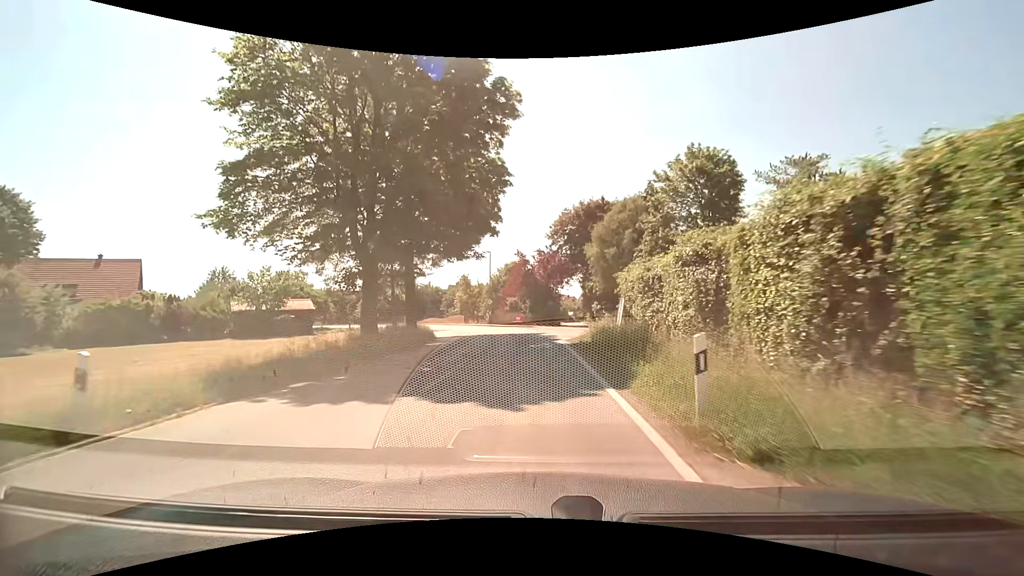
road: tertiary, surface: asphalt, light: Day
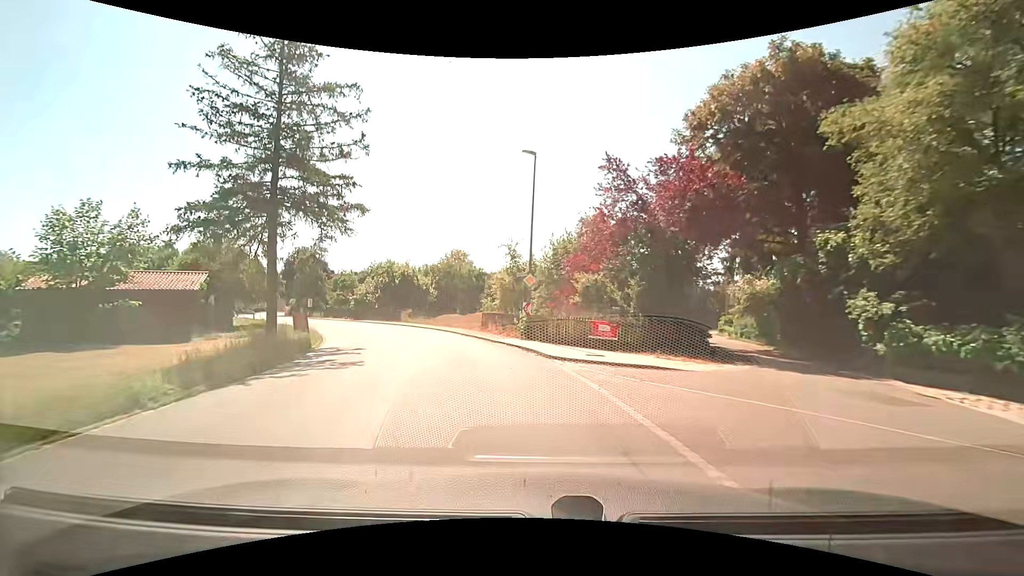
(-1.1, +32.9) m; -9°
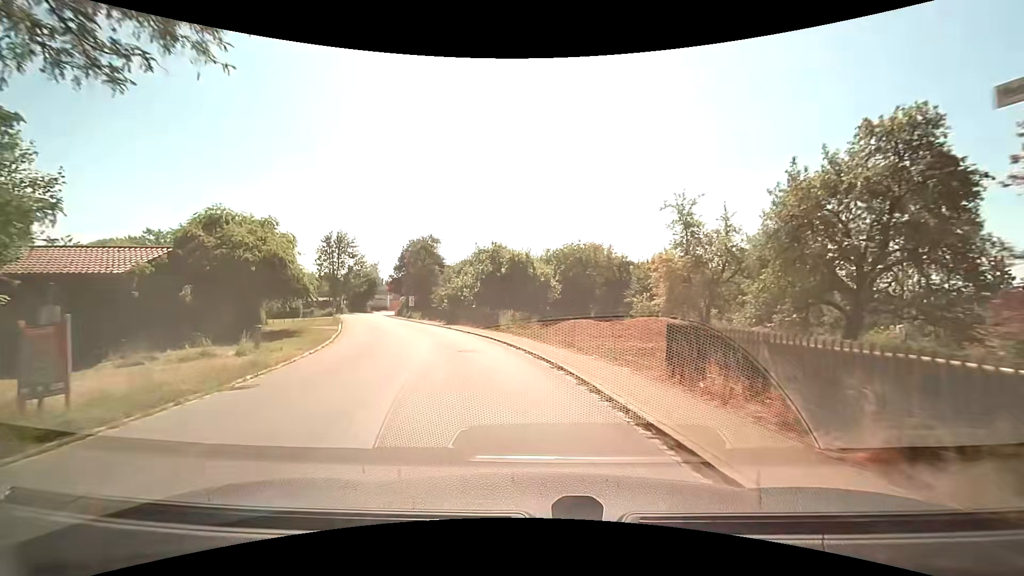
(-2.4, +17.5) m; -16°
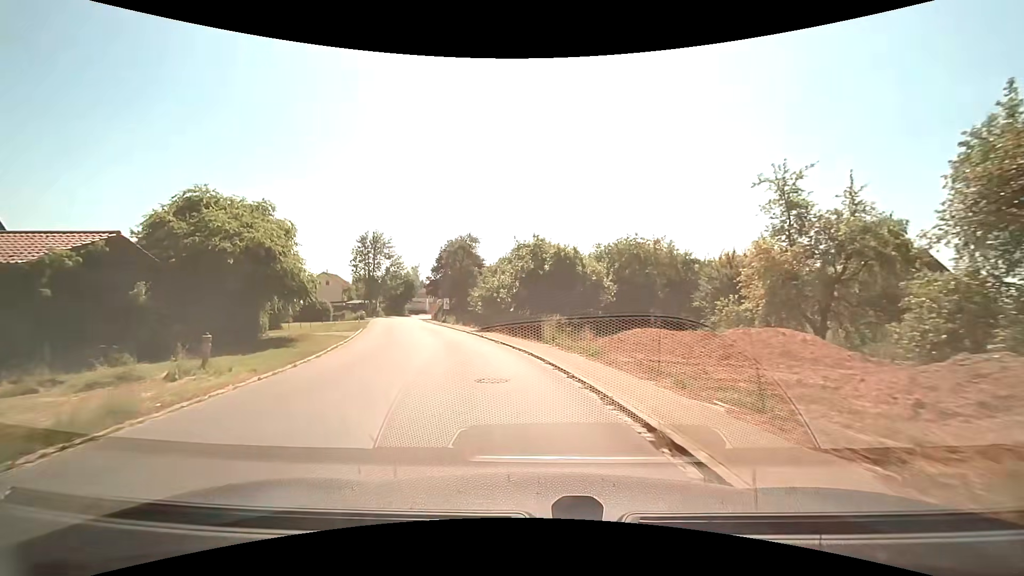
(-0.2, +5.8) m; -5°
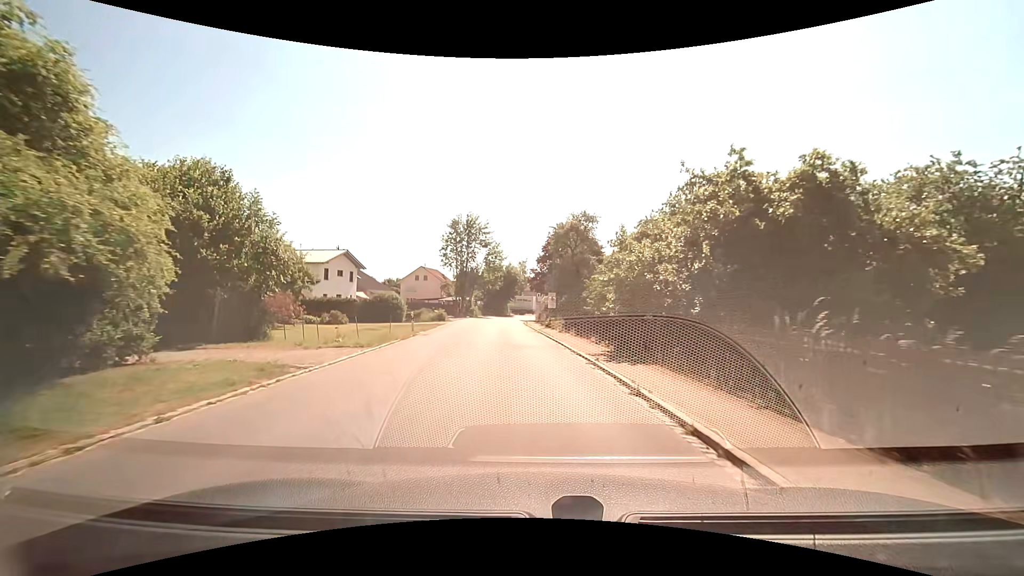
(-1.9, +17.3) m; -12°
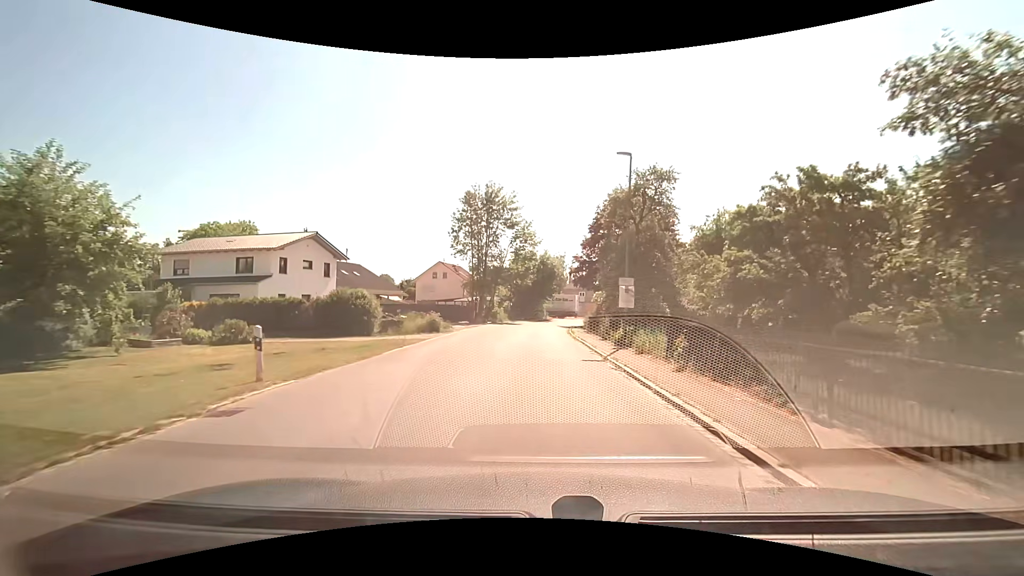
(-0.7, +18.5) m; -4°
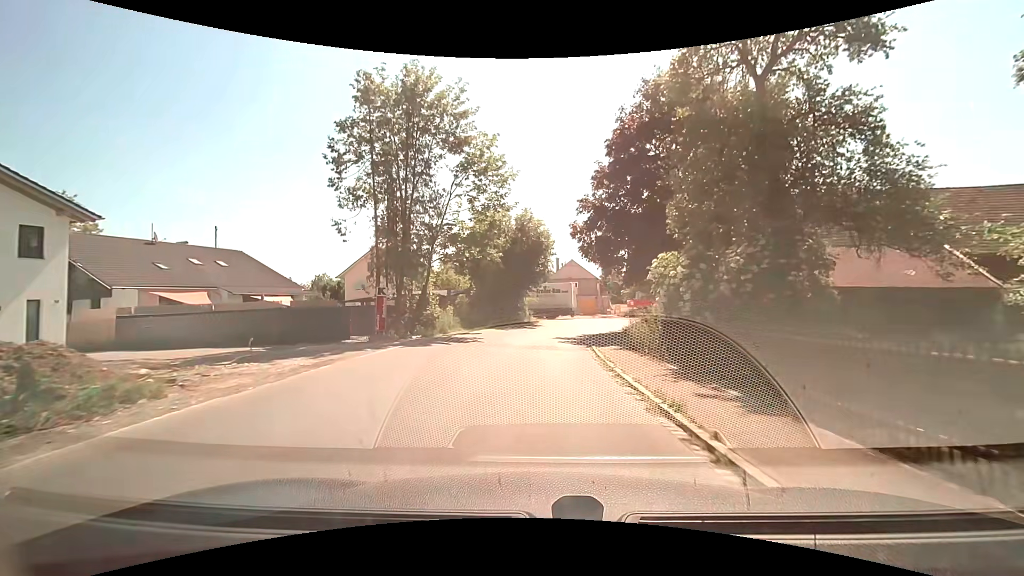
(+0.2, +25.2) m; +3°
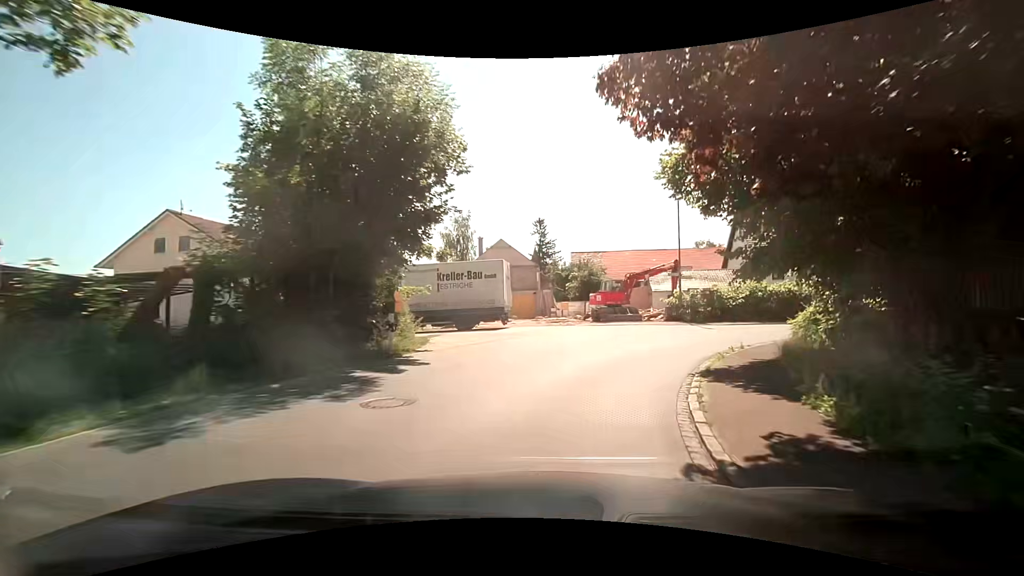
(+0.9, +23.7) m; +7°
(+1, +10) (+6, +19) (+13, +26) (+22, +30) (+31, +34) (+39, +40) (+46, +47) (+49, +56) (+50, +66) (+49, +76) m
